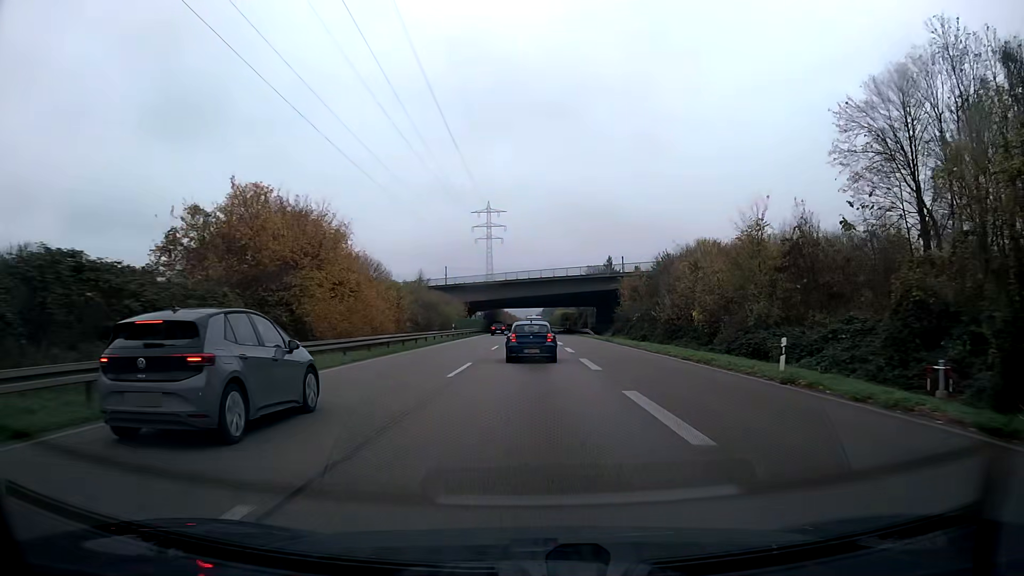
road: trunk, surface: asphalt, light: Day
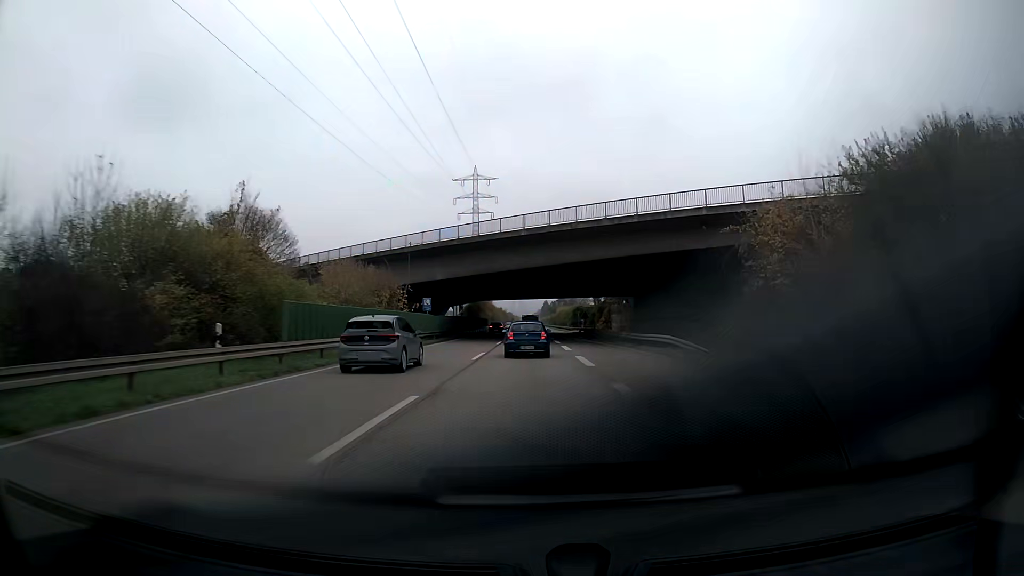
(+0.1, +46.7) m; 0°
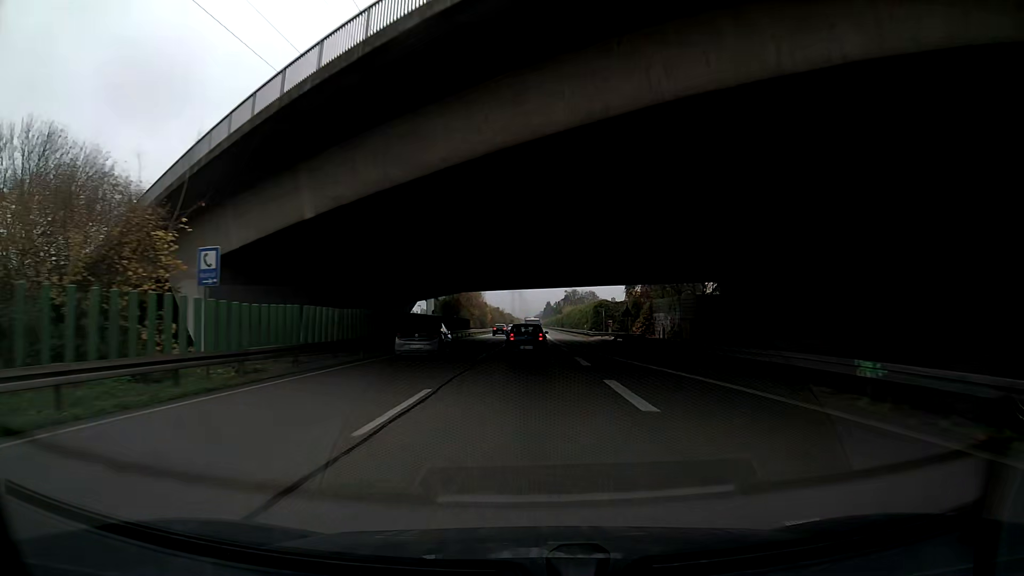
(0.0, +34.5) m; 0°
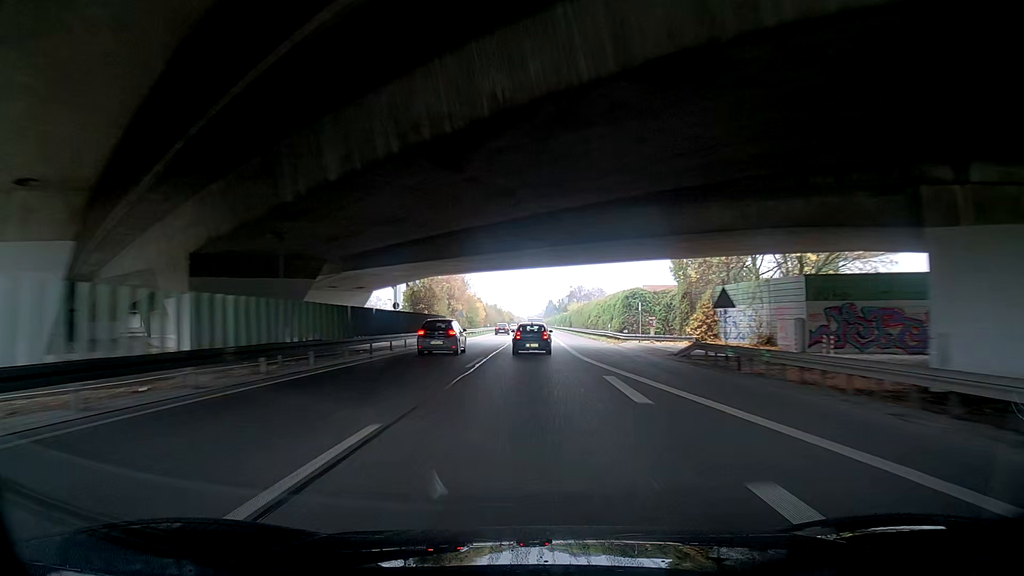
(0.0, +23.3) m; 0°
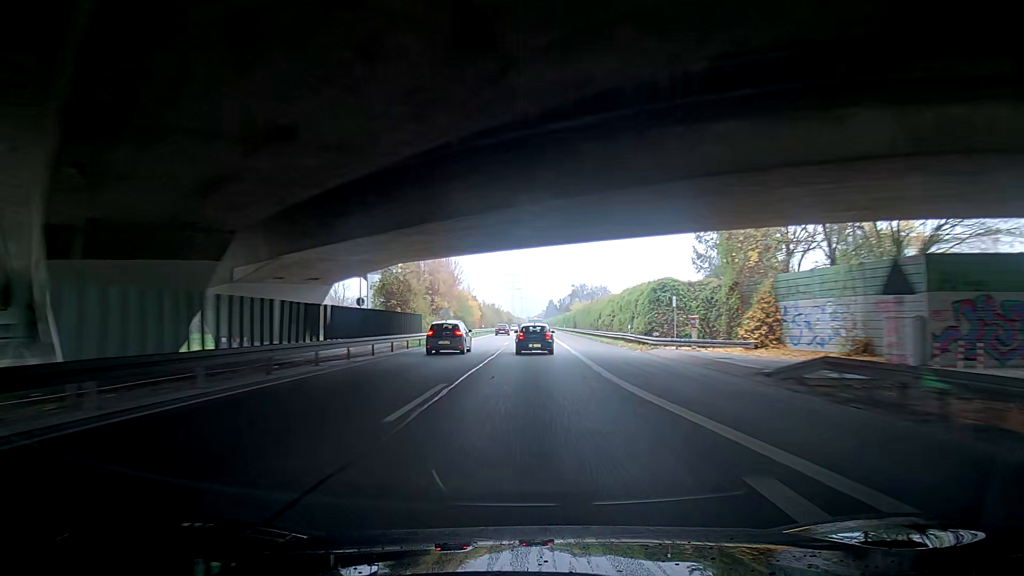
(-0.1, +11.8) m; -1°
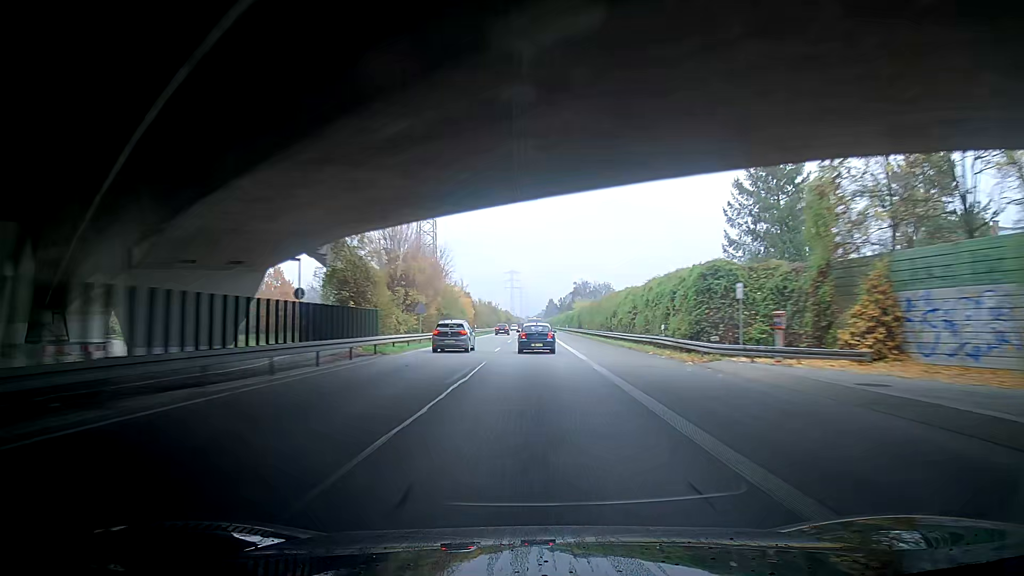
(-0.2, +11.9) m; -2°
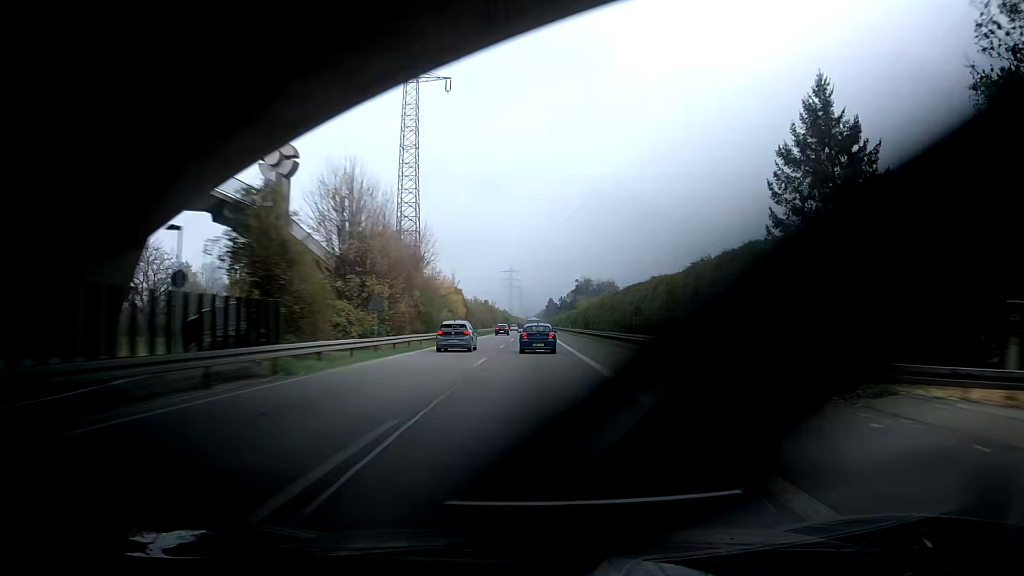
(+0.2, +12.0) m; +2°
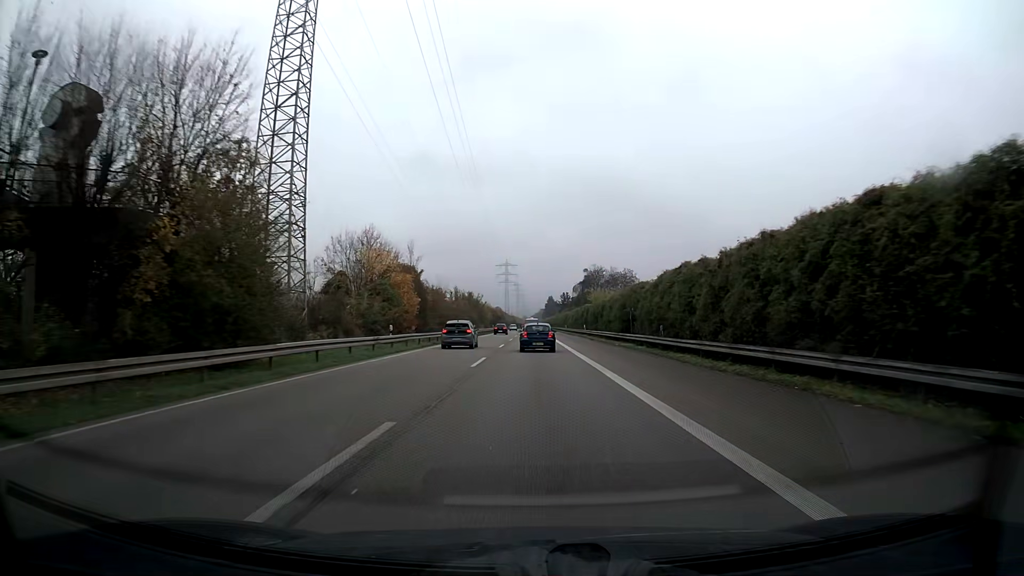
(+0.9, +36.4) m; +2°
